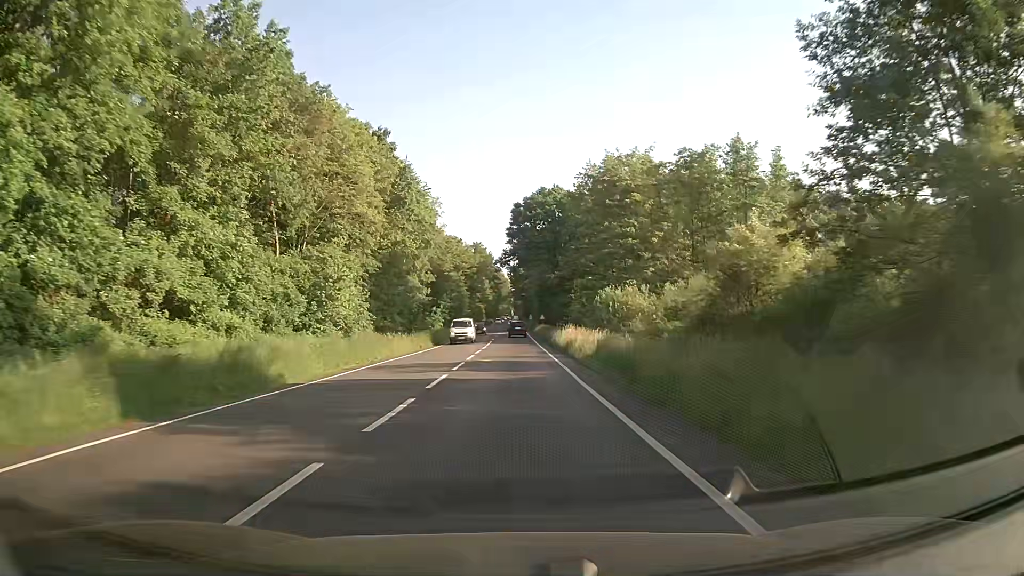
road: primary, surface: asphalt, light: Day
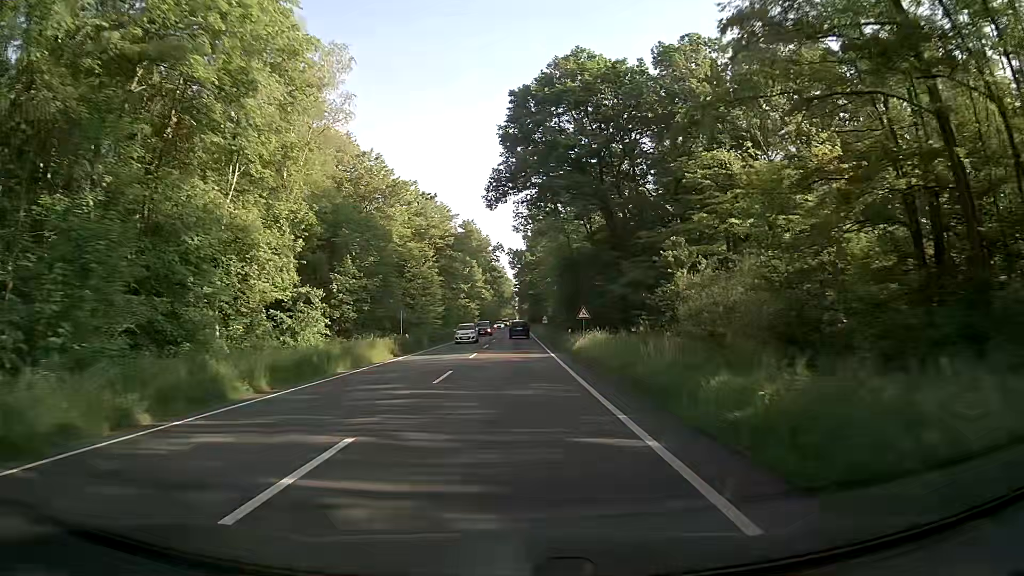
(-0.8, +54.8) m; -1°
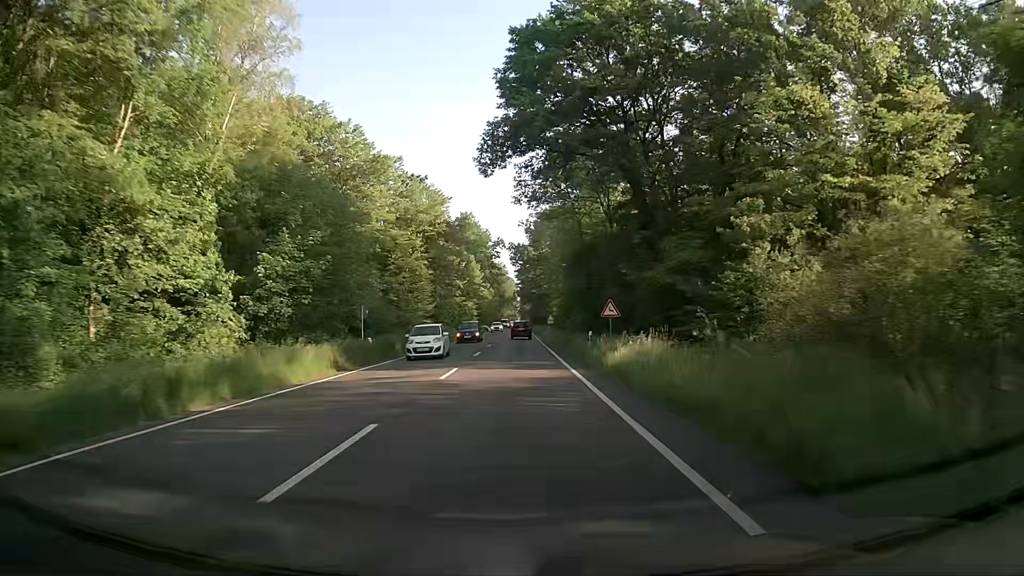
(-0.1, +11.0) m; -1°
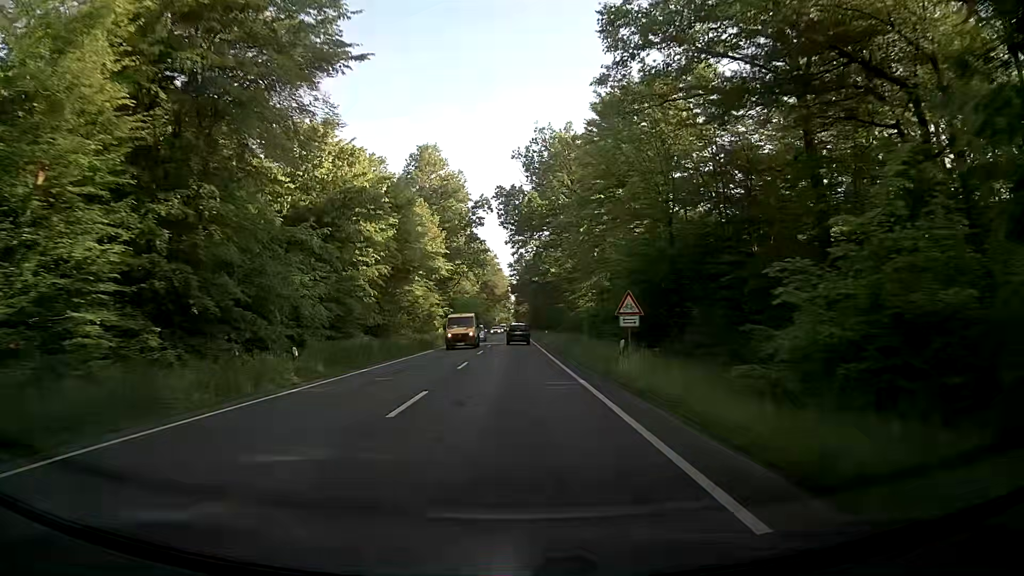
(+0.5, +55.5) m; +1°
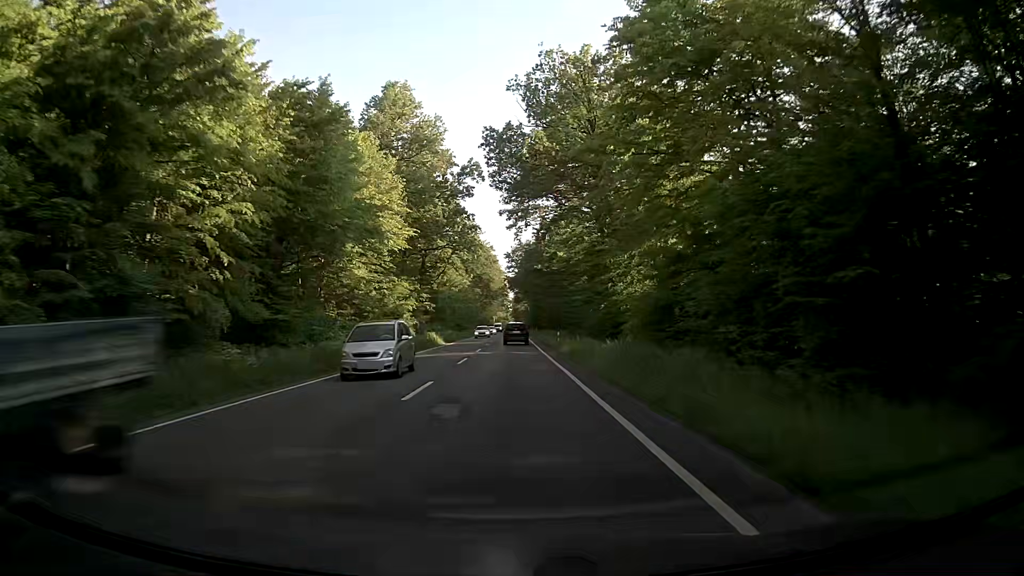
(+0.1, +22.1) m; +1°
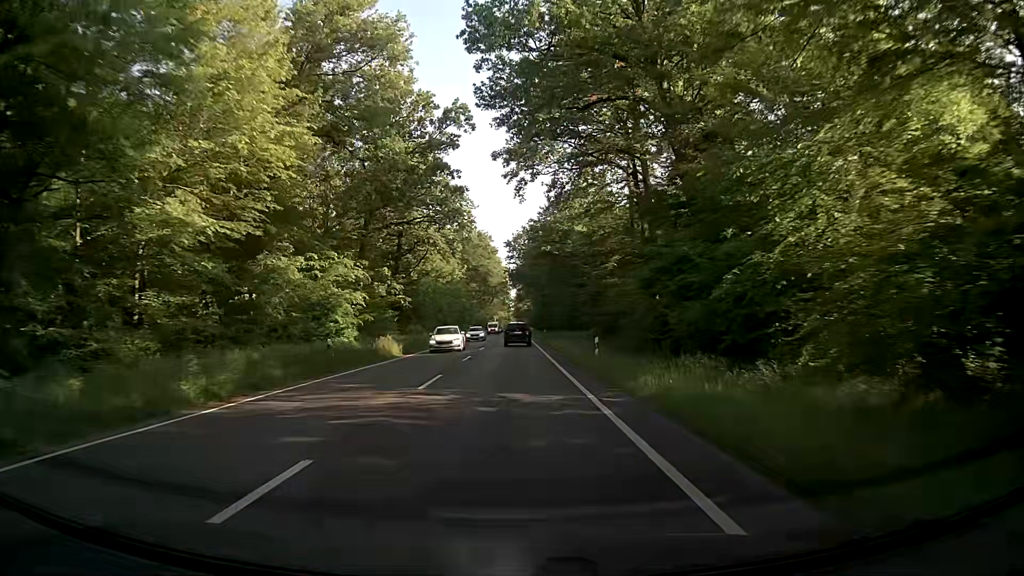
(-0.1, +21.7) m; -1°
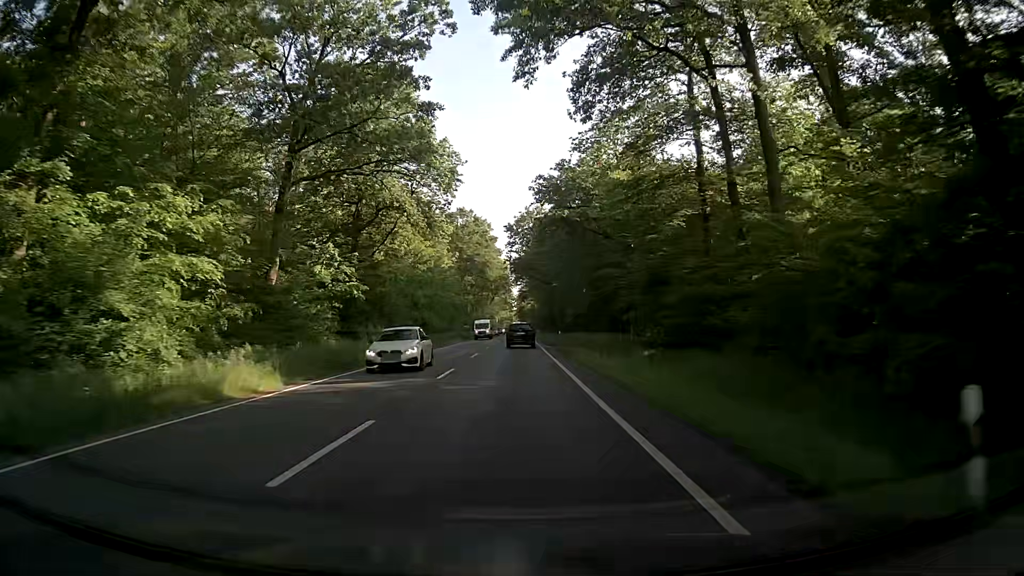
(+0.1, +21.2) m; 0°
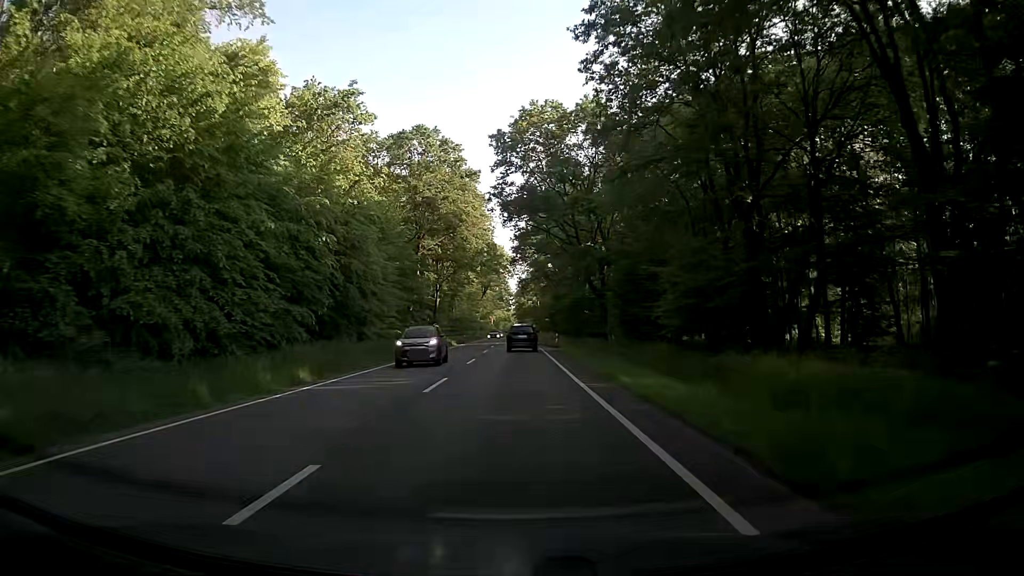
(0.0, +51.5) m; +1°
(0, +10) (0, +20) (0, +30) (0, +40) (0, +50) (0, +60) (0, +70) (-1, +80) (-1, +90) (-1, +100) m
